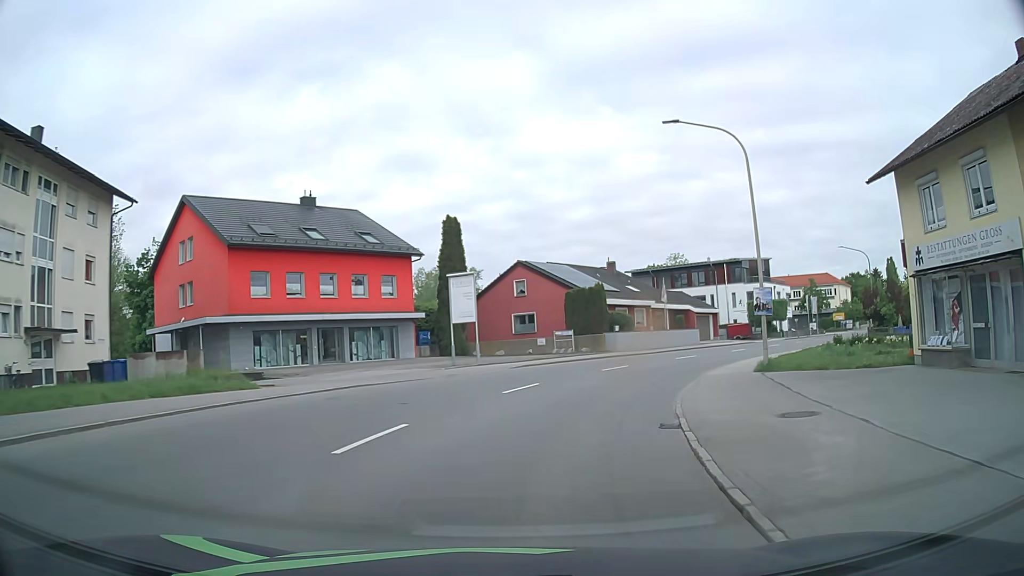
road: primary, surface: asphalt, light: Day
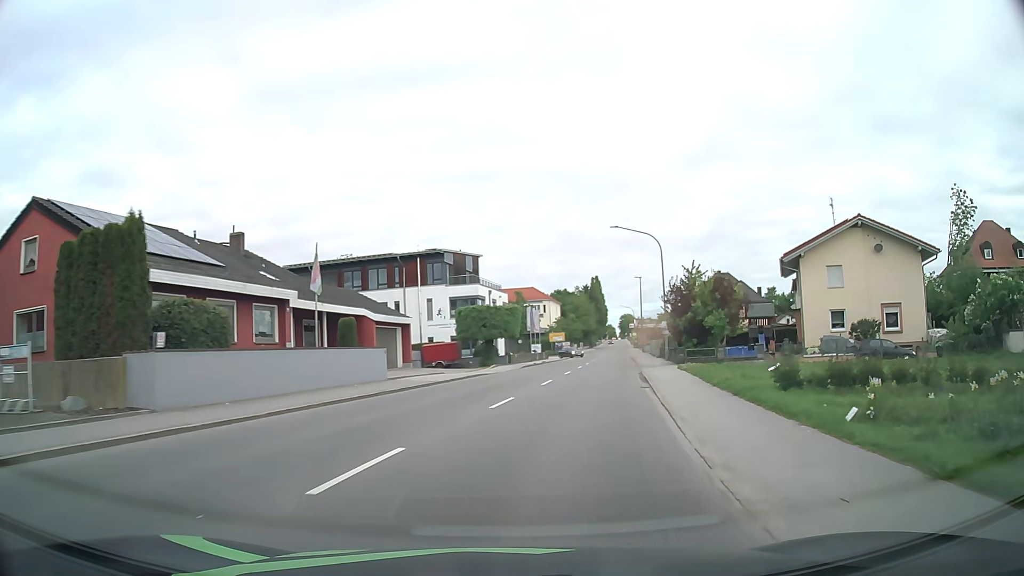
(+6.4, +26.5) m; +28°
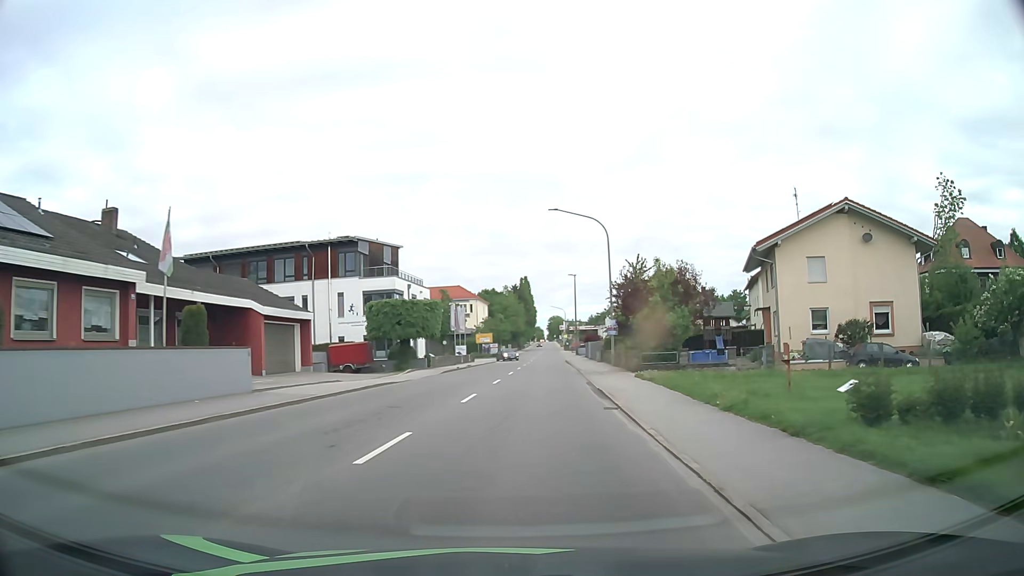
(+0.4, +7.0) m; +6°
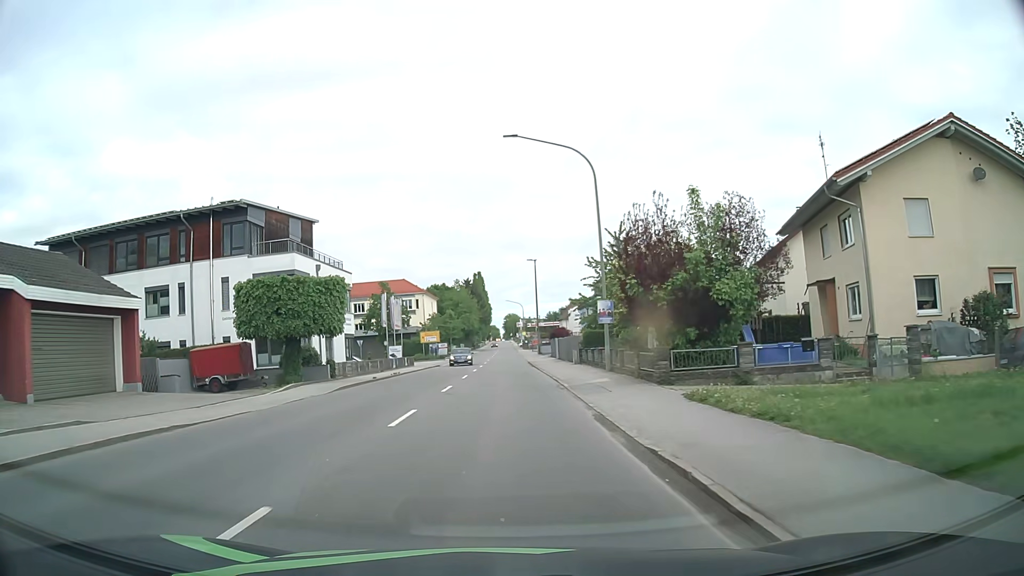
(+0.7, +14.2) m; +4°
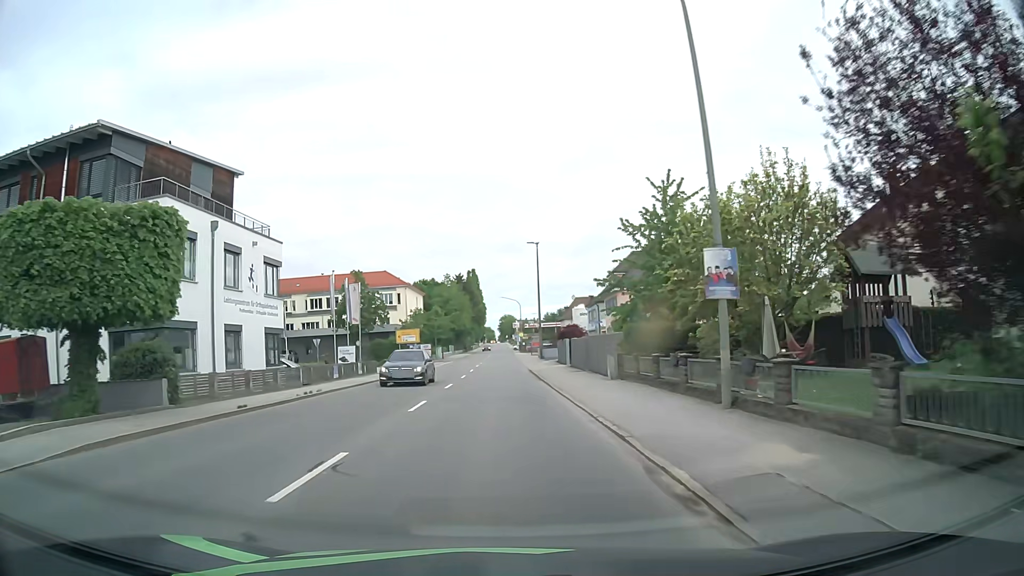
(0.0, +14.8) m; 0°
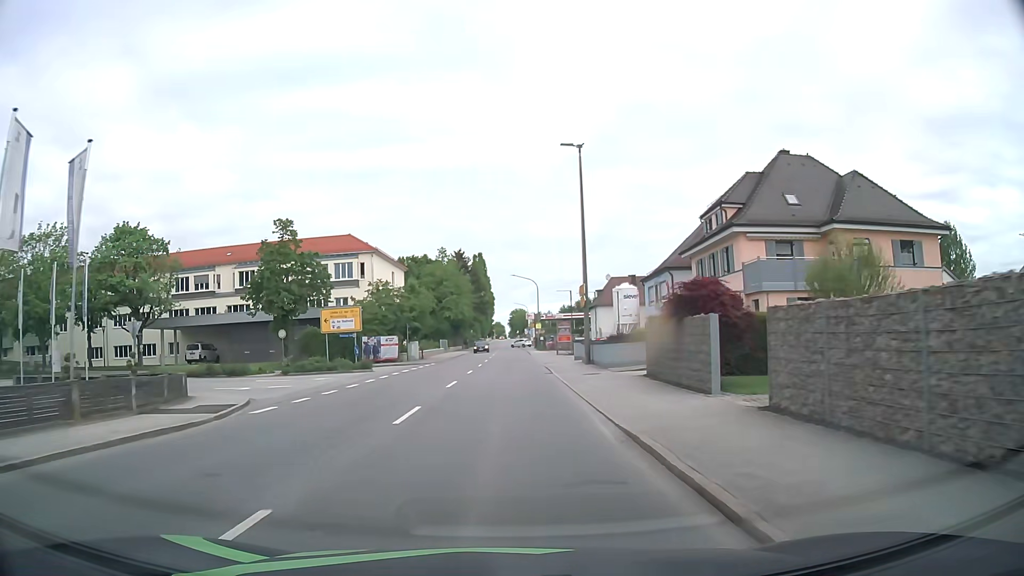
(-0.3, +30.6) m; -1°
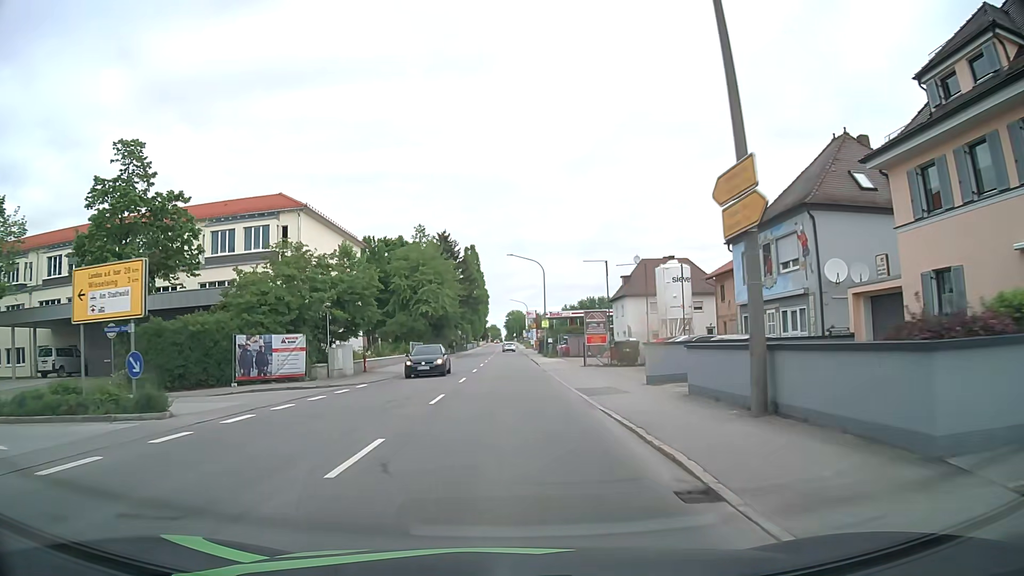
(0.0, +22.7) m; 0°
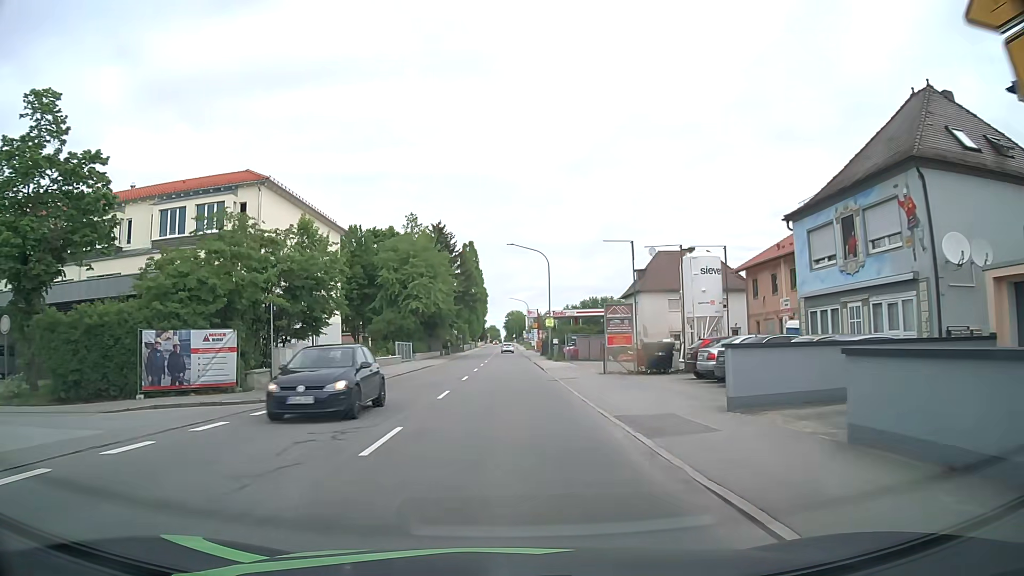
(0.0, +7.4) m; -1°
